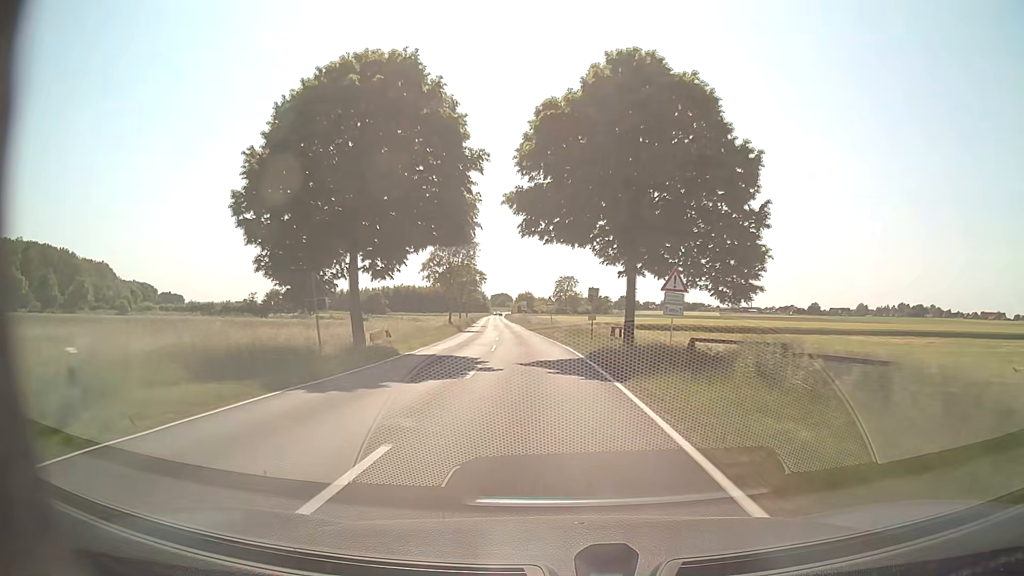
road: secondary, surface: asphalt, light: Day
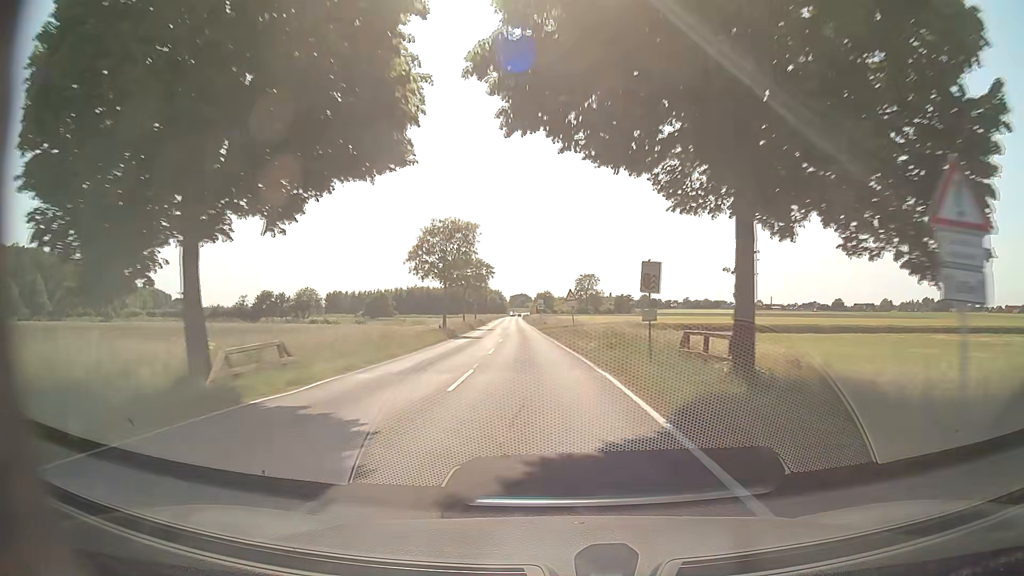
(-0.2, +14.4) m; -2°
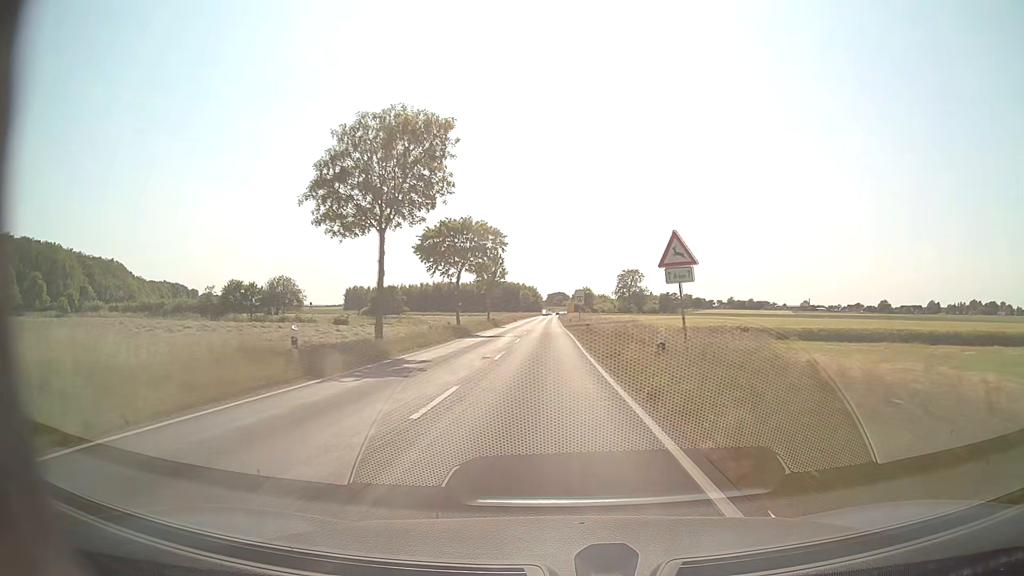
(-0.9, +28.8) m; -4°
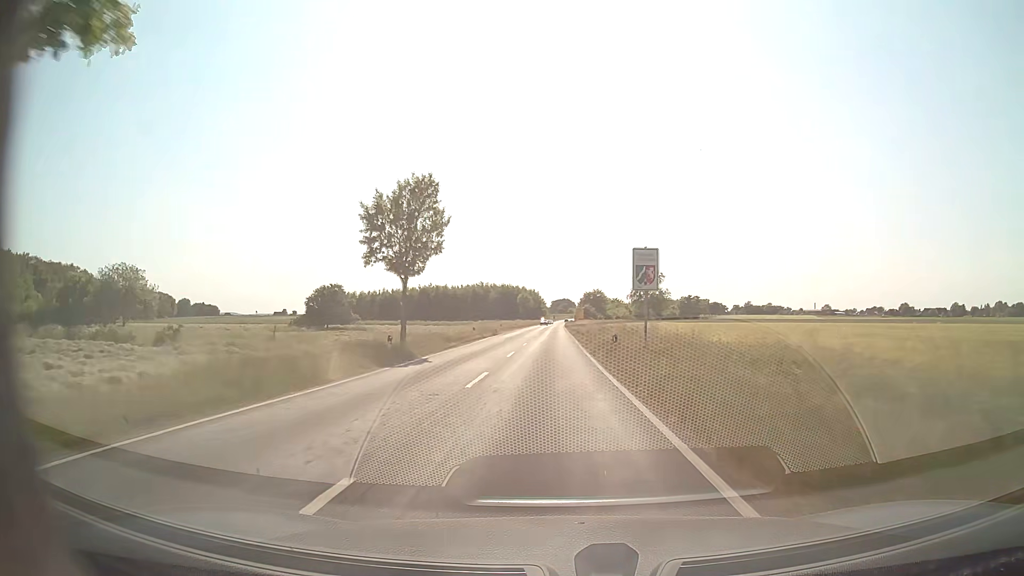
(-0.5, +43.0) m; 0°
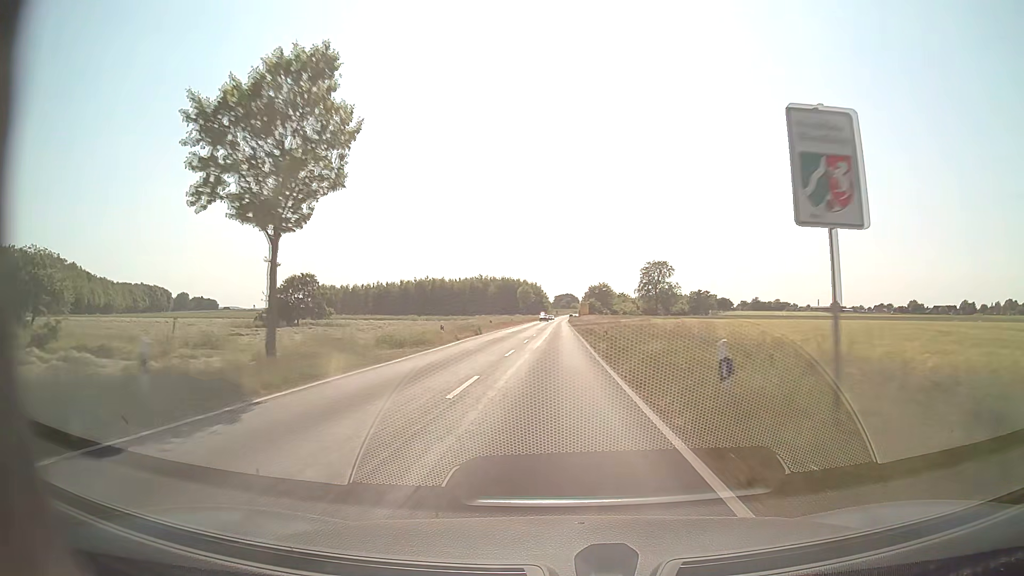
(0.0, +14.3) m; 0°
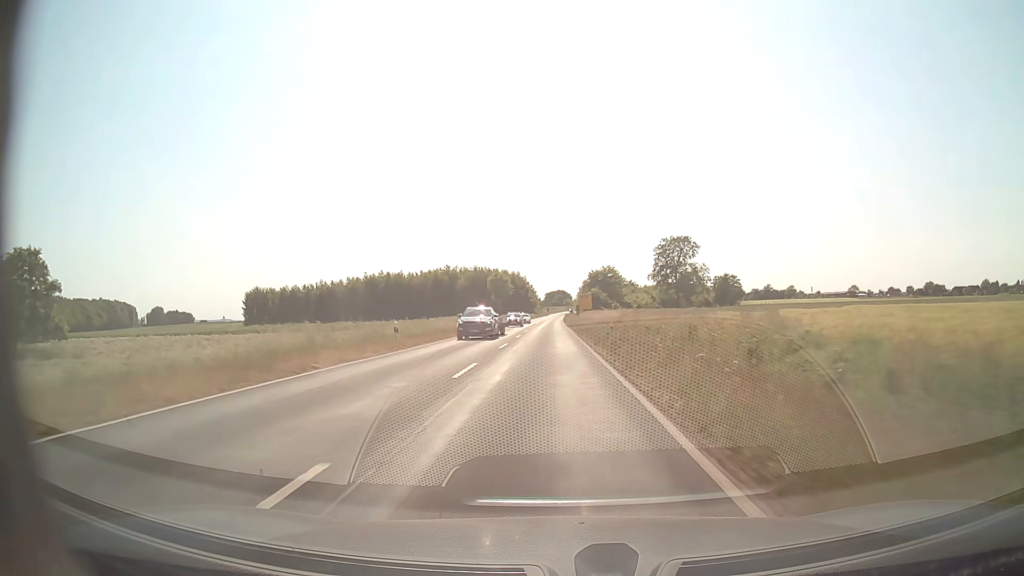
(+0.3, +56.9) m; +1°
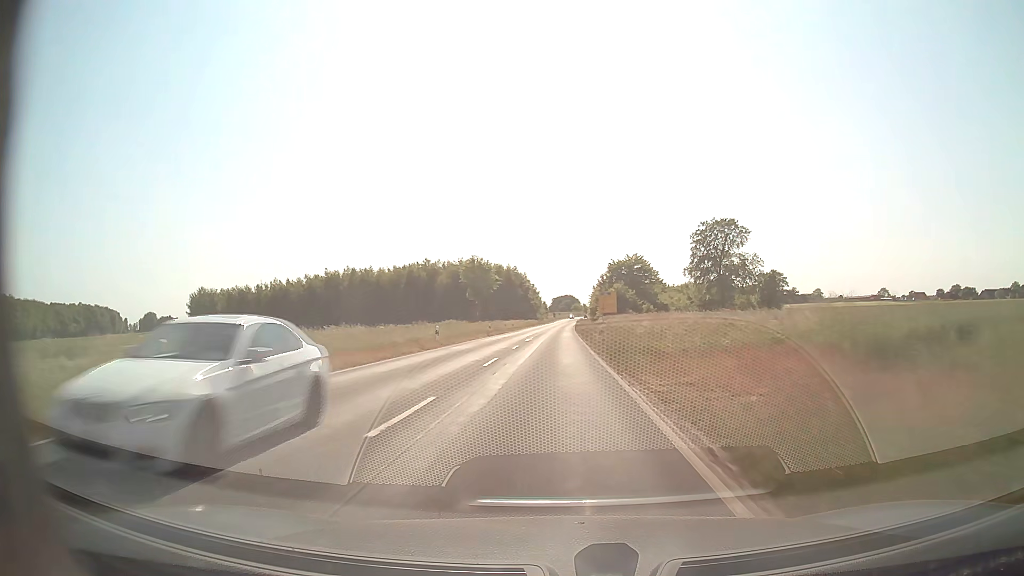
(-0.2, +41.8) m; -1°
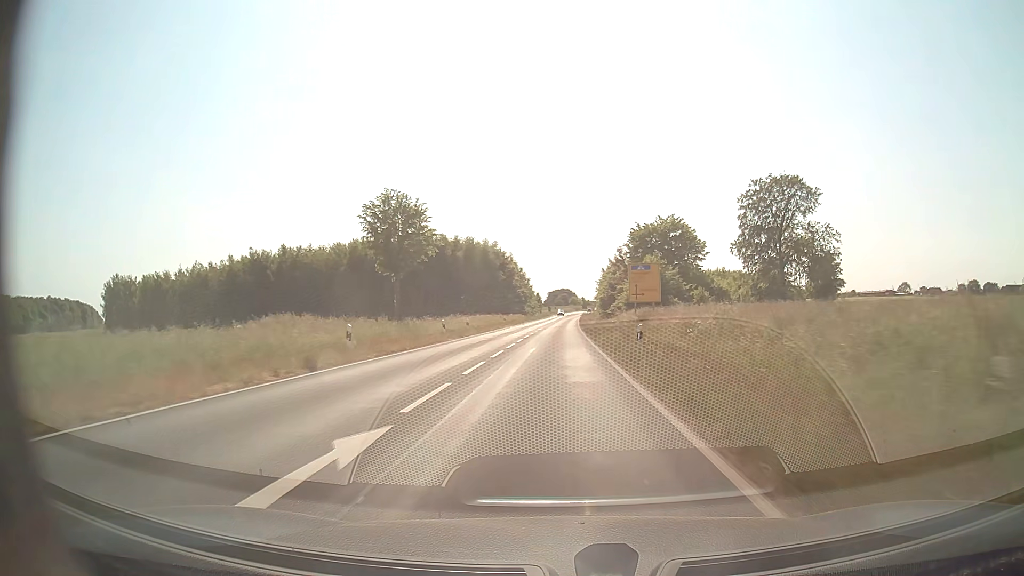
(+0.1, +39.9) m; 0°
(0, +10) (0, +20) (0, +30) (0, +40) (0, +50) (0, +60) (+1, +70) (+1, +80) (+1, +90) (+2, +100) m
